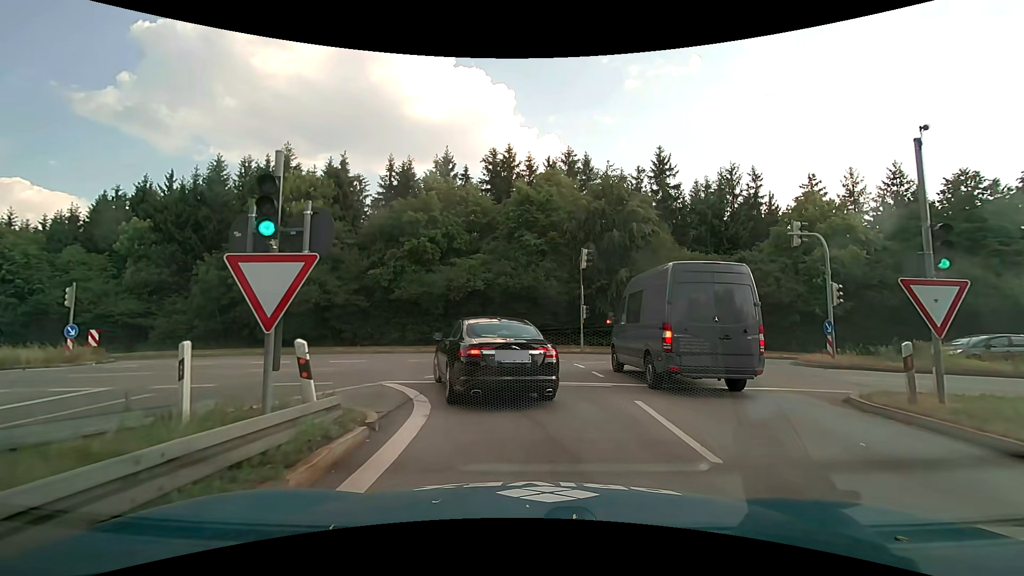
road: motorway_link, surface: asphalt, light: Day
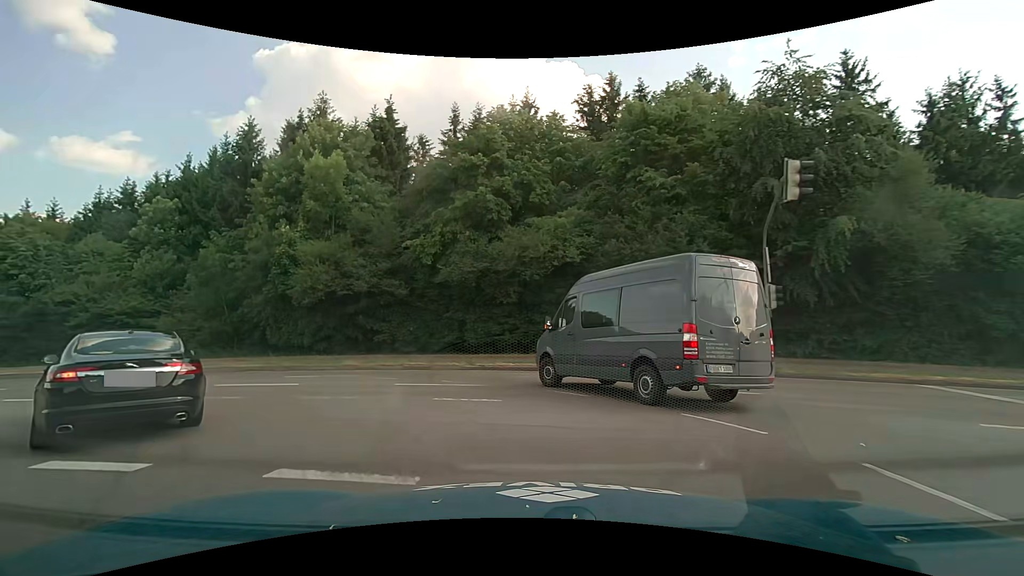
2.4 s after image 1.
(-0.8, +14.9) m; -12°
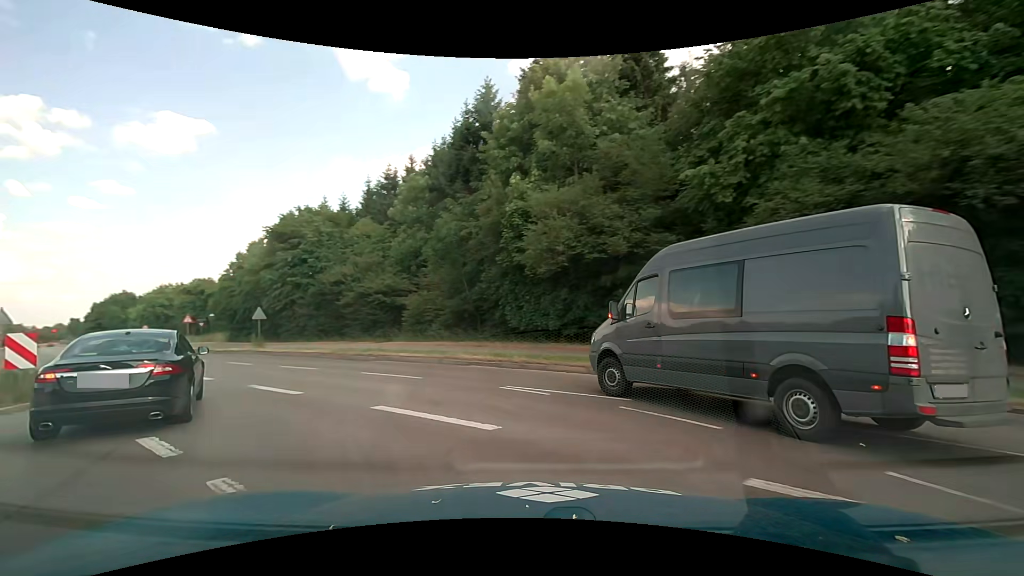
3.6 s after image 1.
(-2.2, +9.0) m; -29°
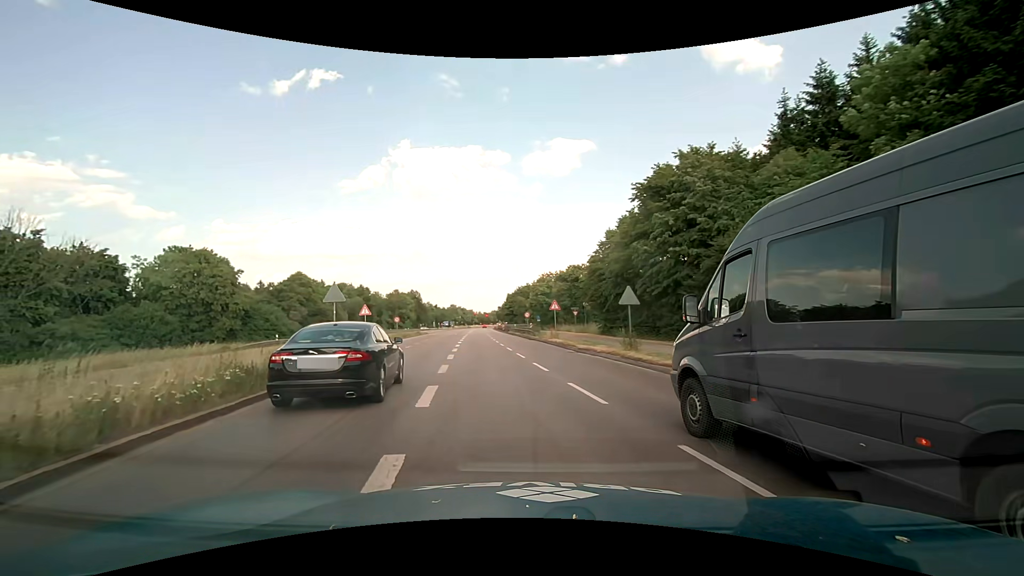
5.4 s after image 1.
(-6.0, +13.9) m; -41°
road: primary
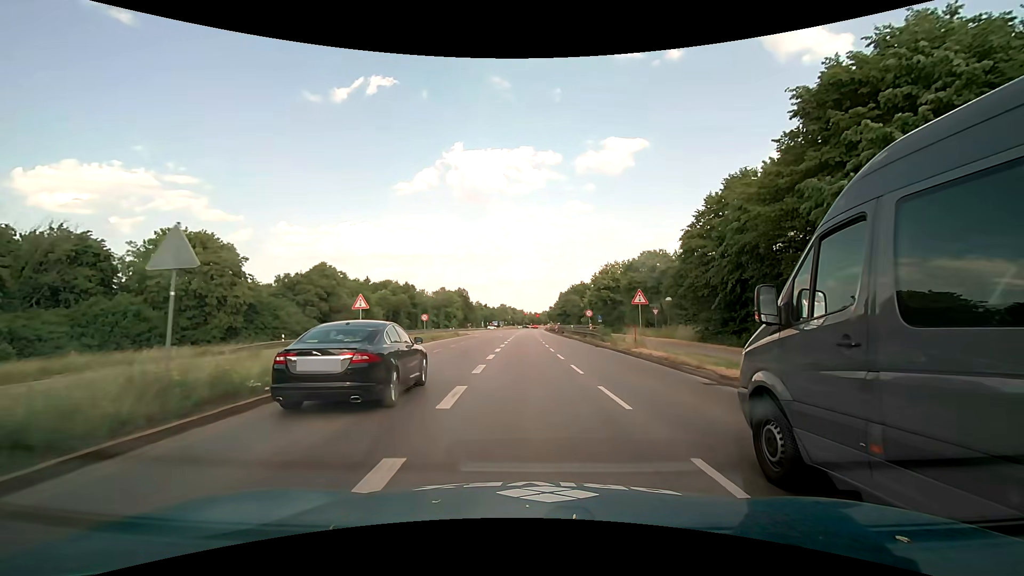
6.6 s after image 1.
(-0.8, +12.5) m; -6°
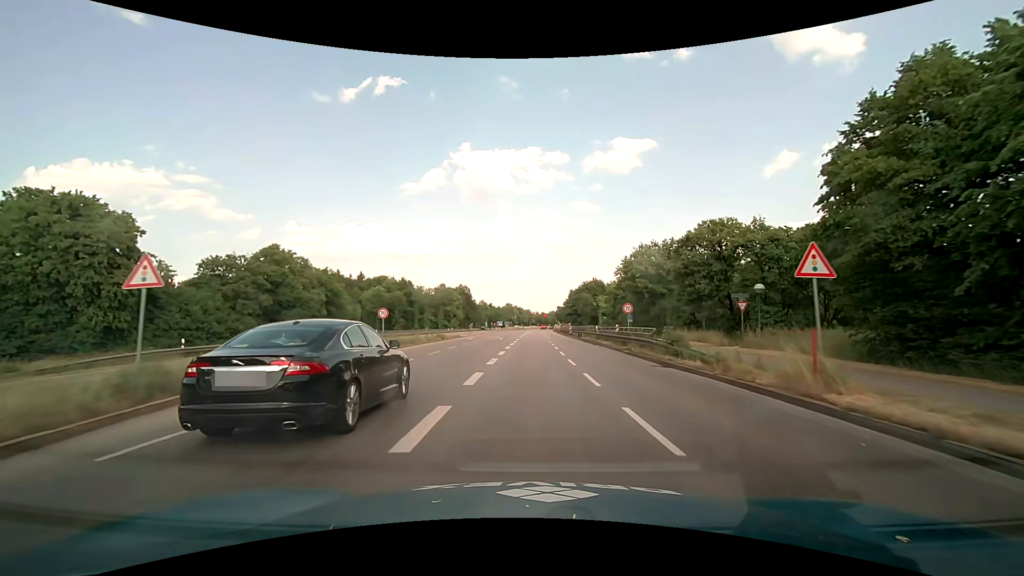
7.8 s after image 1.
(-0.2, +15.1) m; -1°
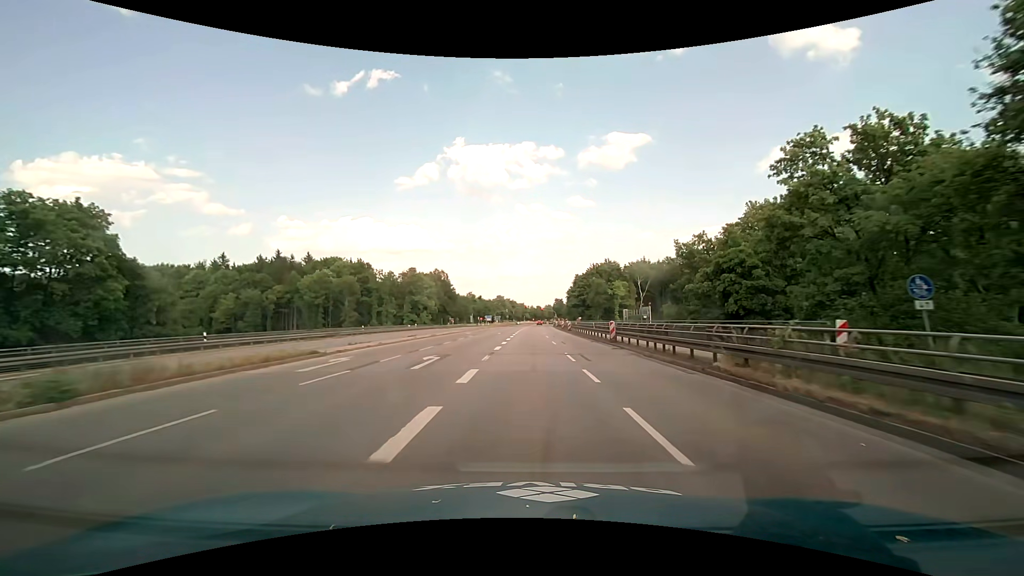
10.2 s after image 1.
(+0.2, +36.7) m; +1°
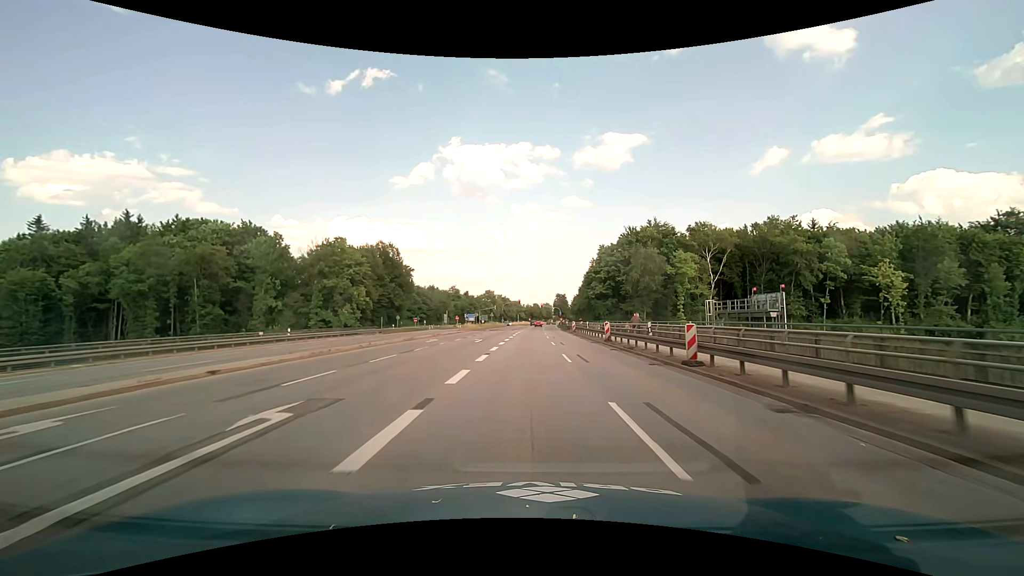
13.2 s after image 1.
(+0.3, +47.9) m; 0°
(0, +10) (0, +20) (+1, +30) (+1, +40) (+2, +50) (+3, +60) (+3, +70) (+4, +80) (+4, +90) (+4, +100) m
